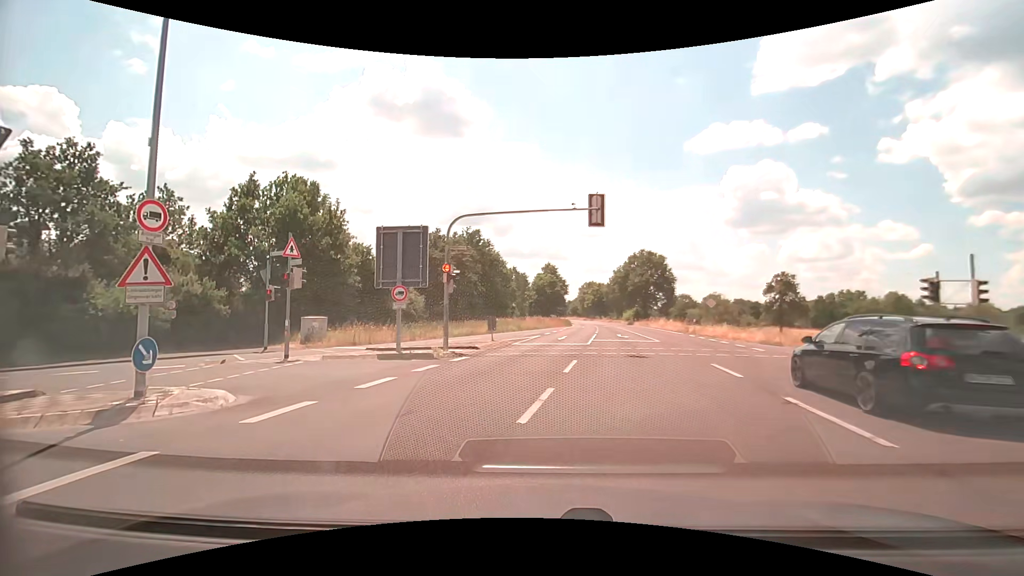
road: primary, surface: asphalt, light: Day
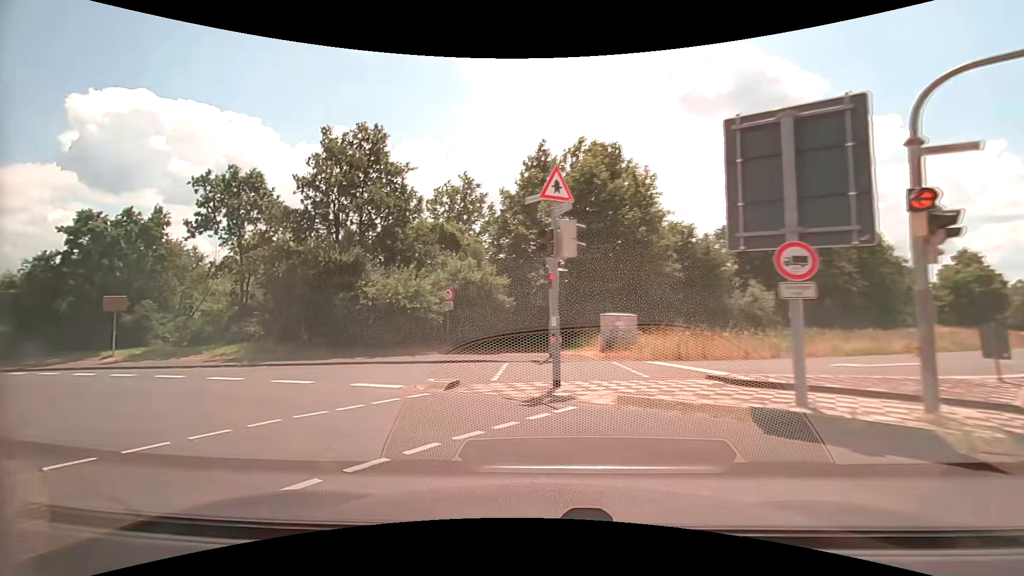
(-2.9, +9.9) m; -36°
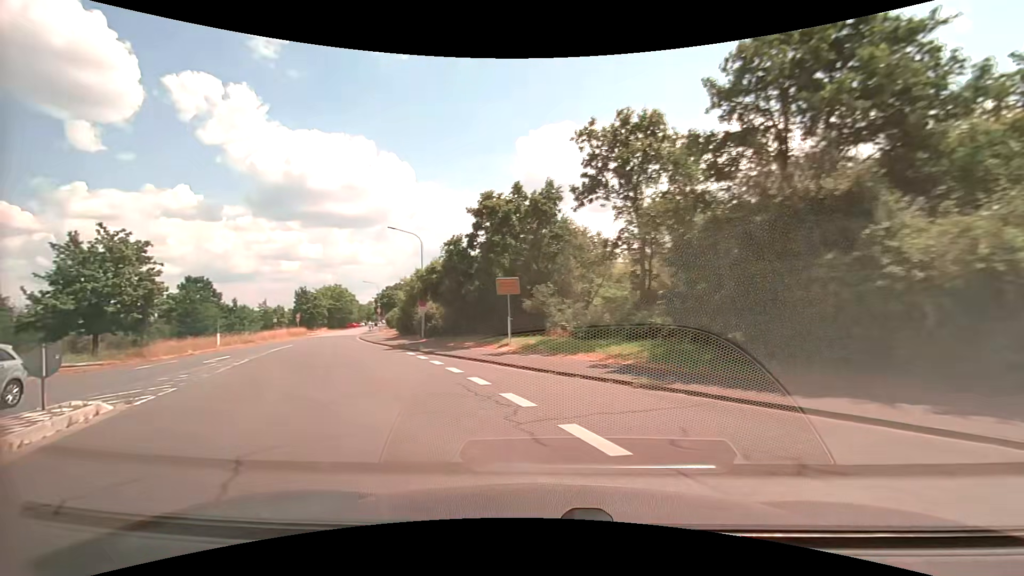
(-3.7, +9.5) m; -42°
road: unclassified
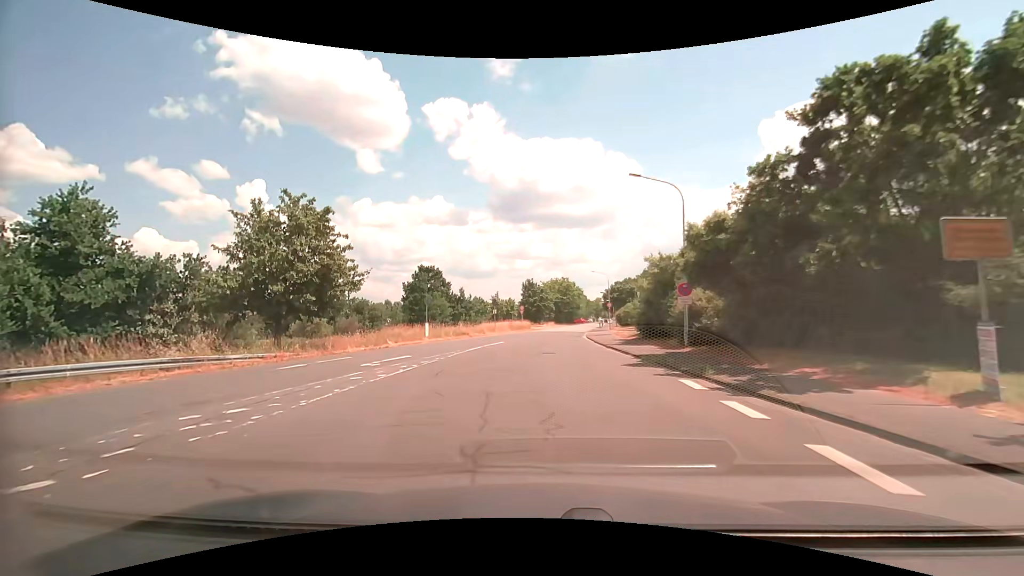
(-3.7, +11.4) m; -28°
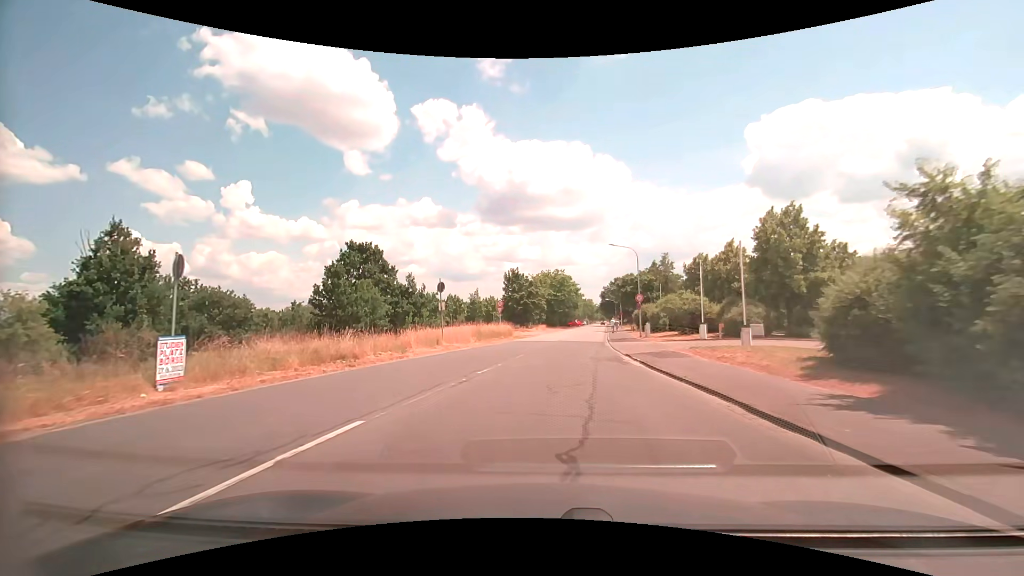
(-0.1, +24.7) m; +2°
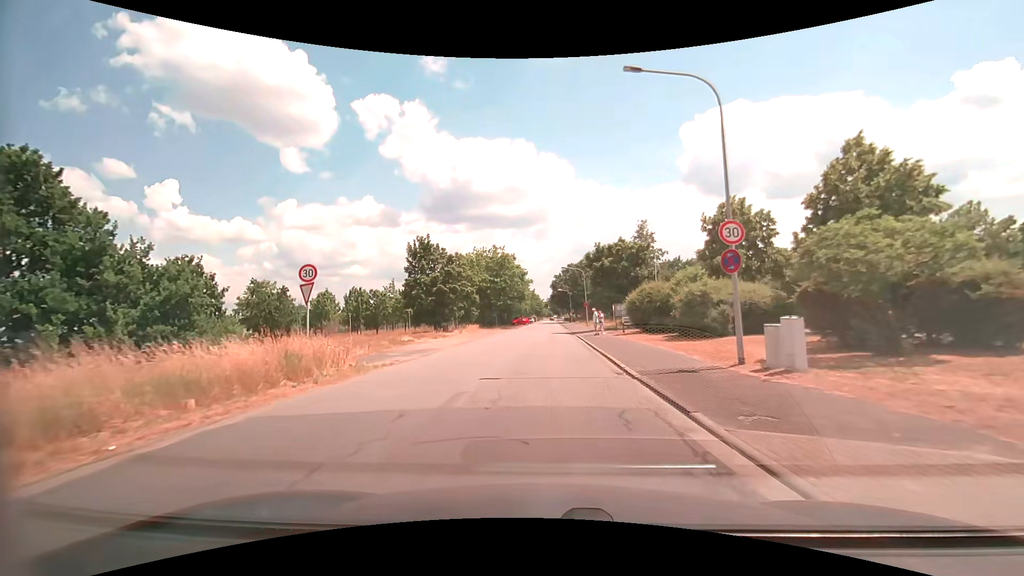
(+1.7, +28.8) m; +6°
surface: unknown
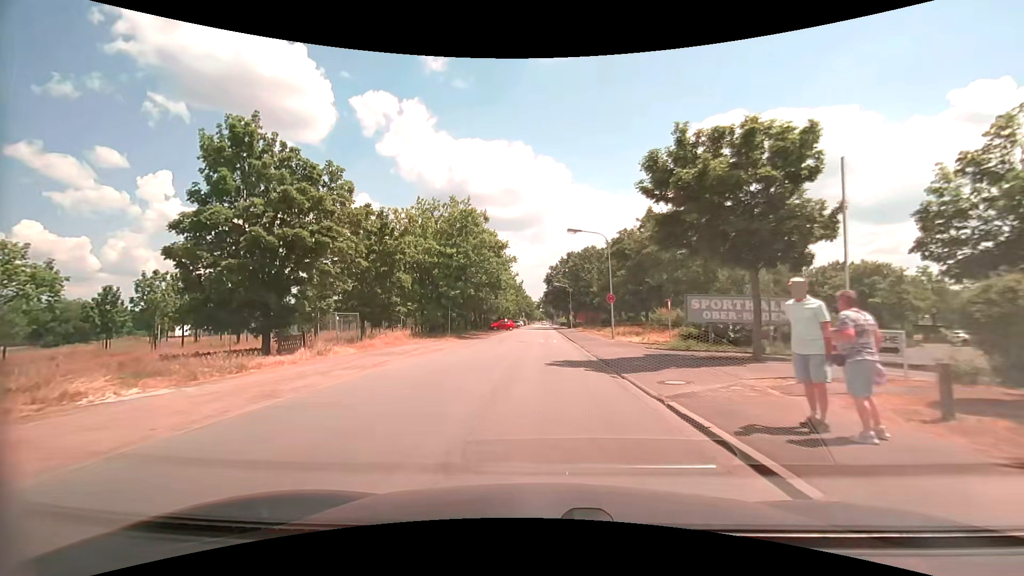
(+0.4, +28.7) m; +1°
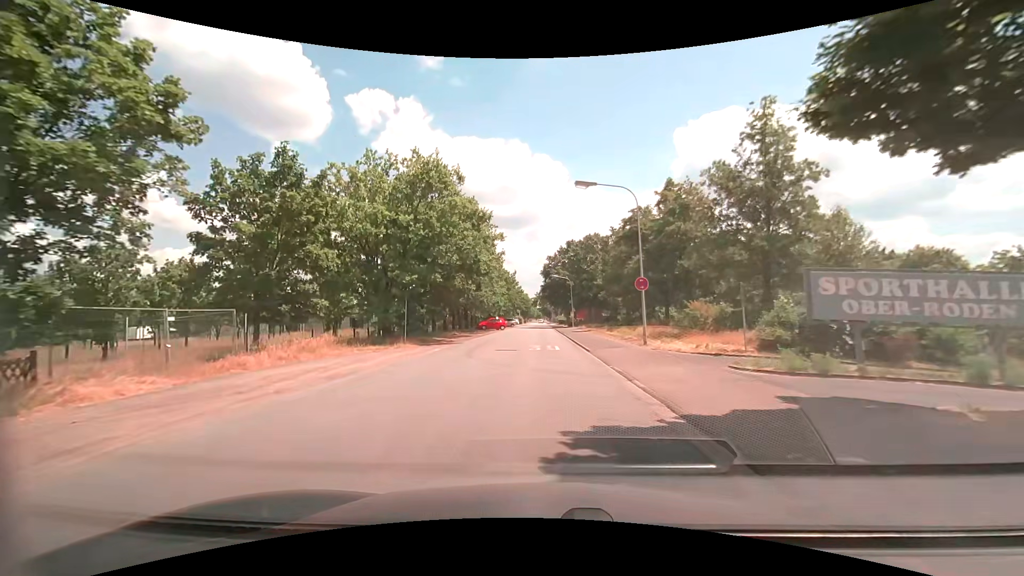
(0.0, +11.3) m; 0°
(0, +10) (0, +20) (0, +30) (0, +40) (0, +50) (0, +60) (0, +70) (0, +80) (0, +90) (0, +100) m
